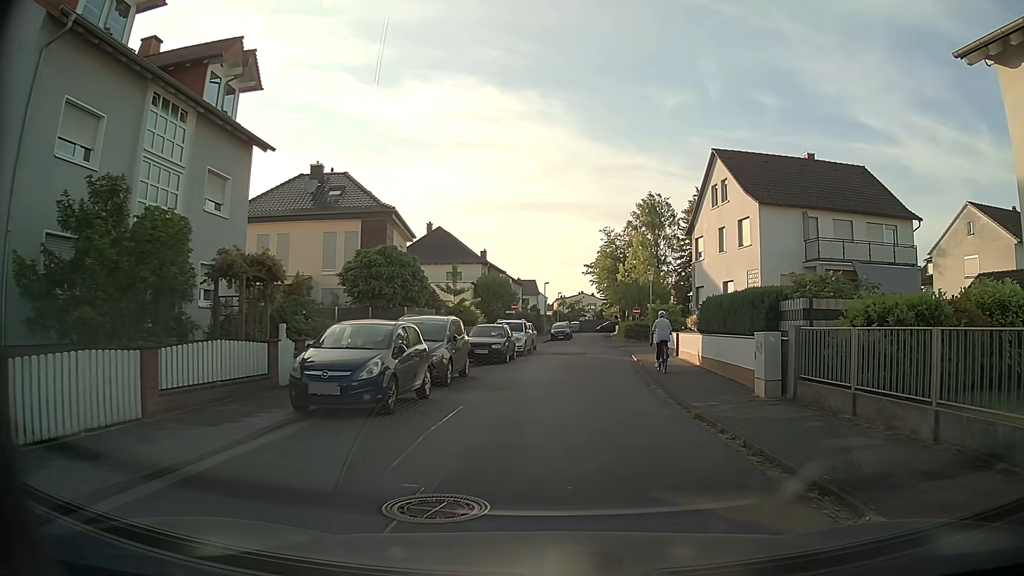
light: Day
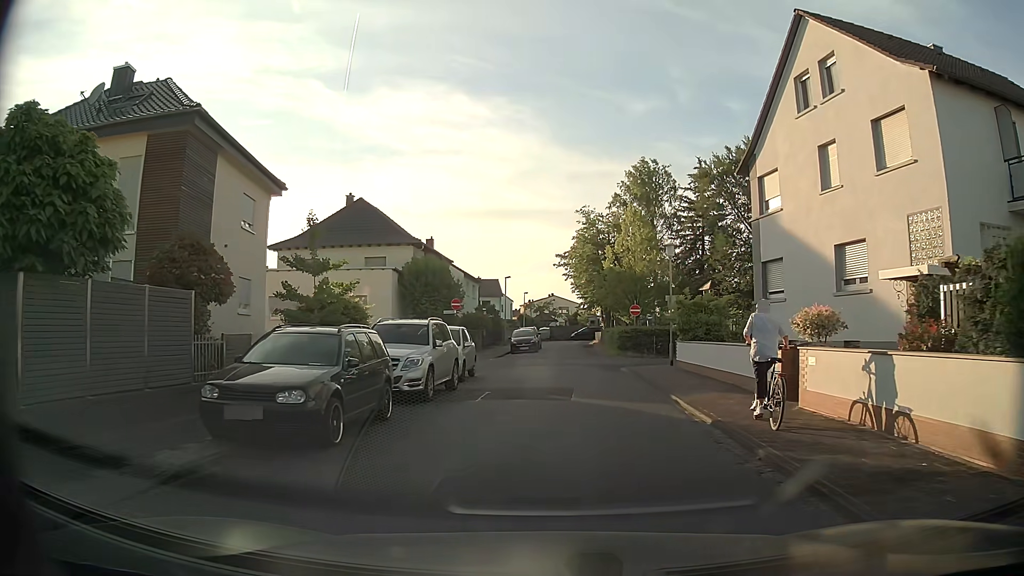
(+0.6, +17.4) m; +3°
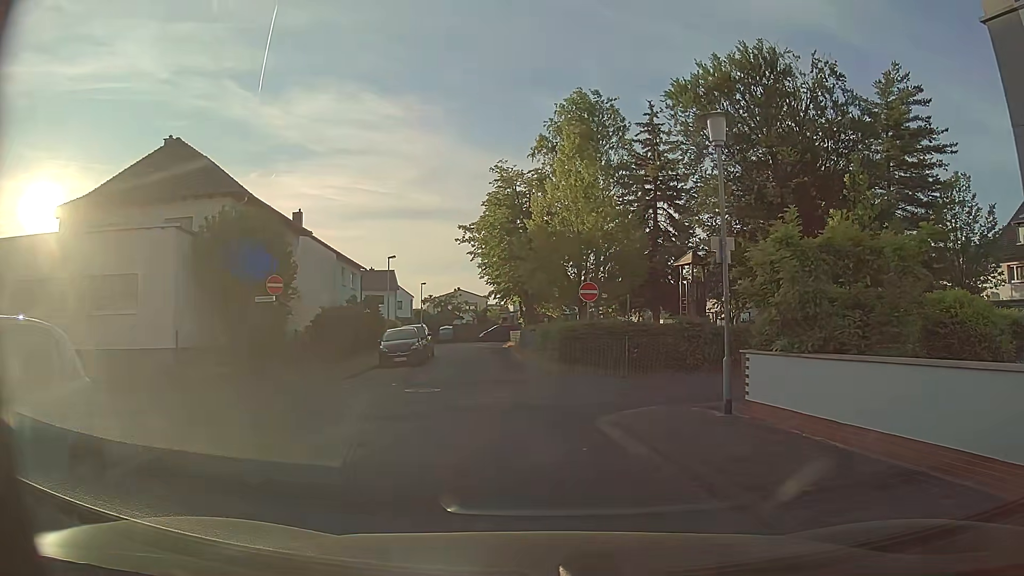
(+0.3, +16.2) m; +7°
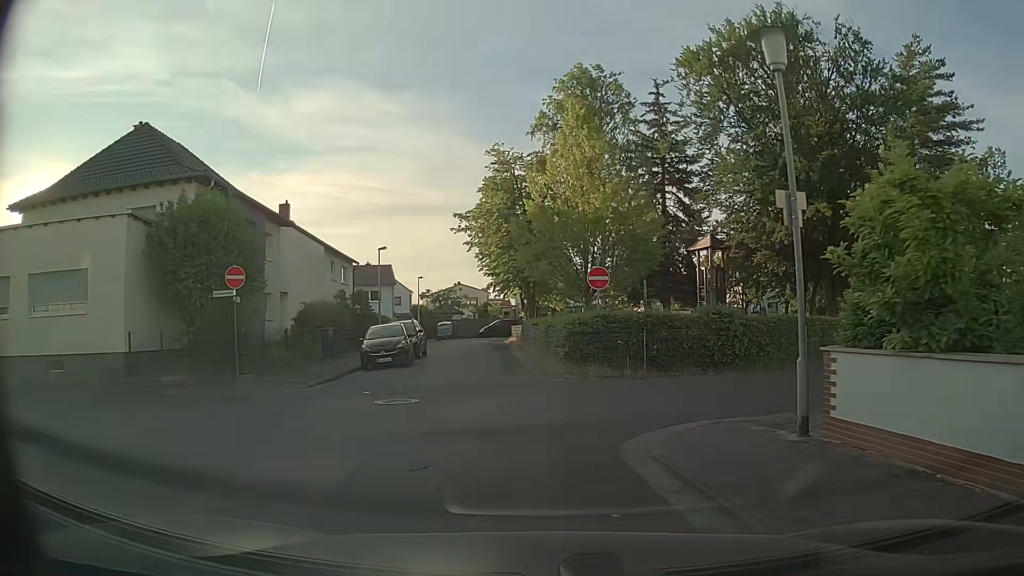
(-0.1, +3.0) m; -2°
